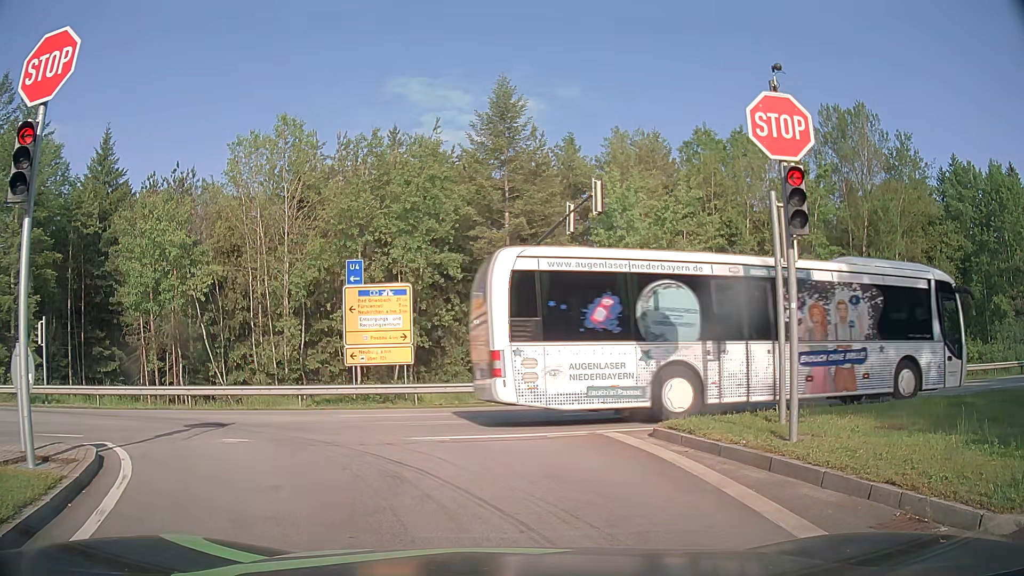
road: secondary_link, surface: asphalt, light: Day
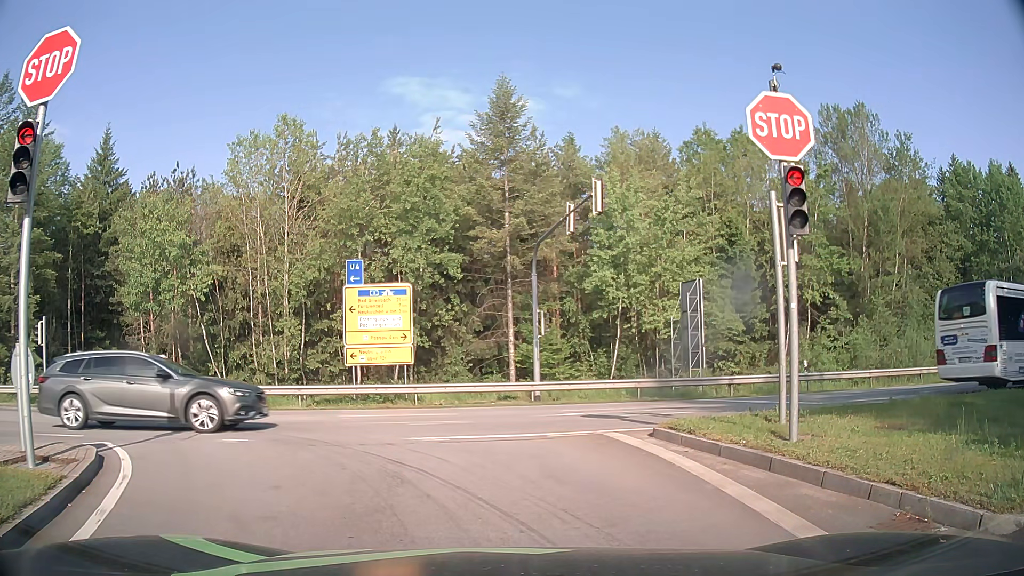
(0.0, 0.0) m; 0°
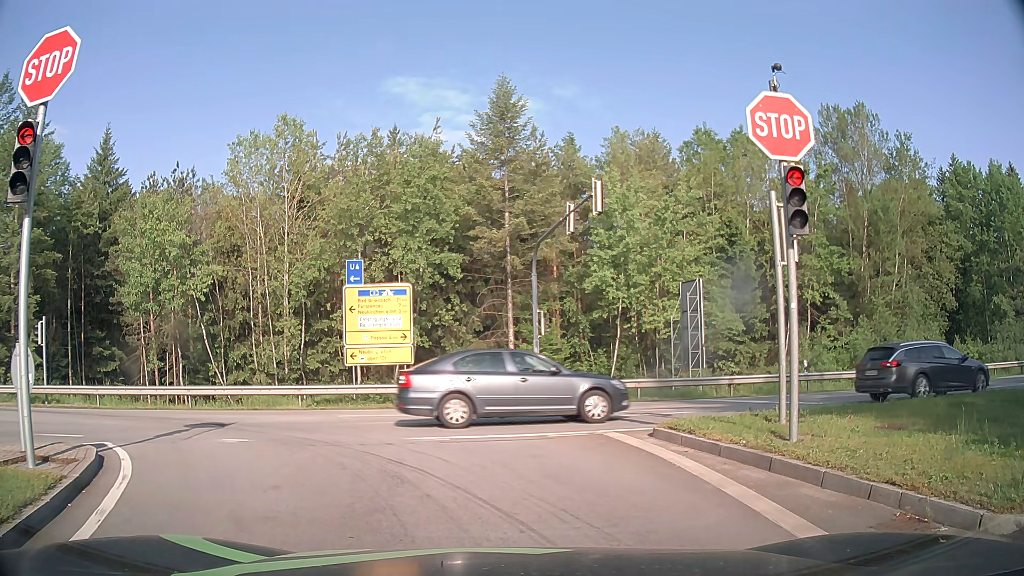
(0.0, 0.0) m; 0°
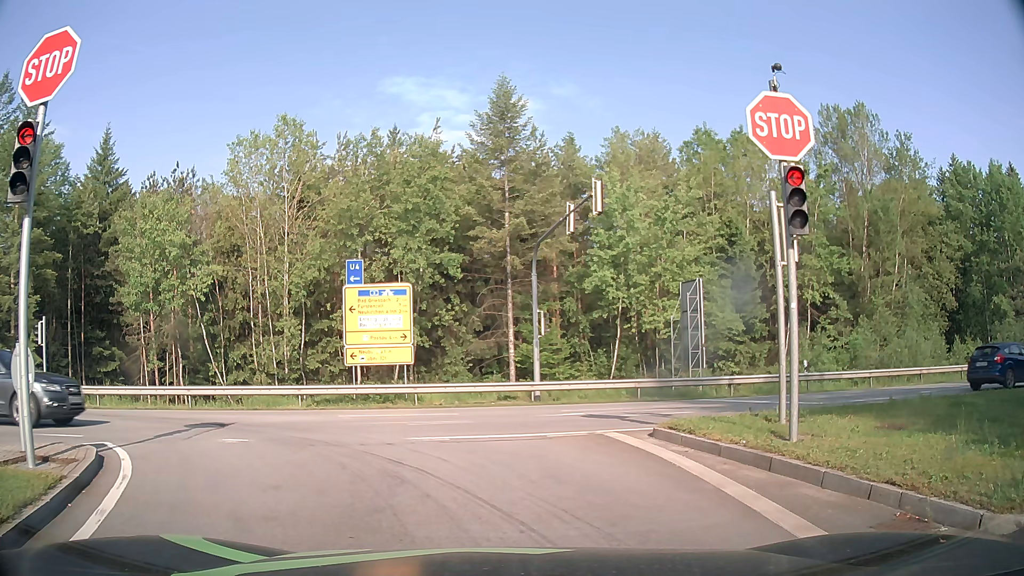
(0.0, 0.0) m; 0°
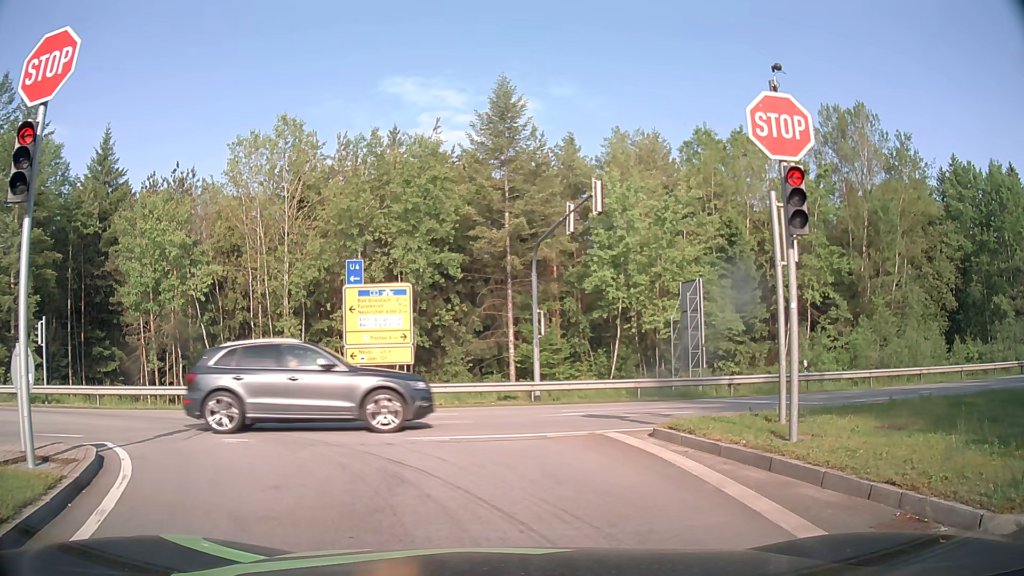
(0.0, 0.0) m; 0°
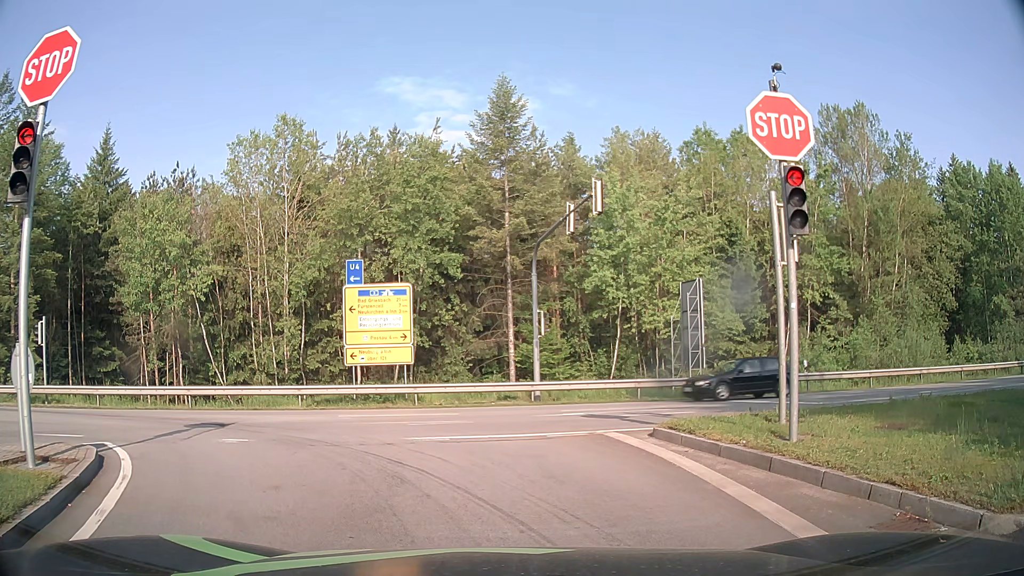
(0.0, 0.0) m; 0°
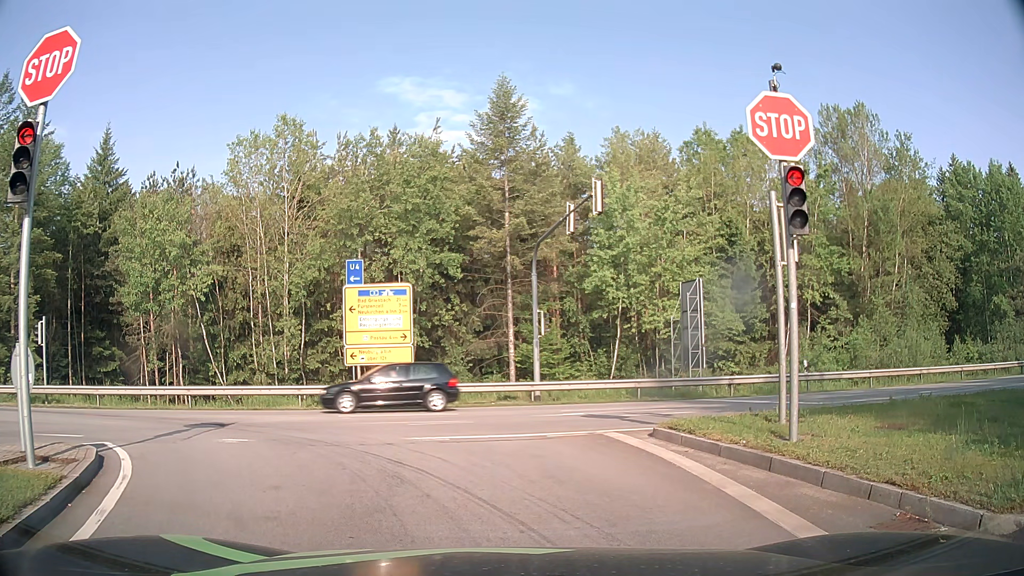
(0.0, 0.0) m; 0°
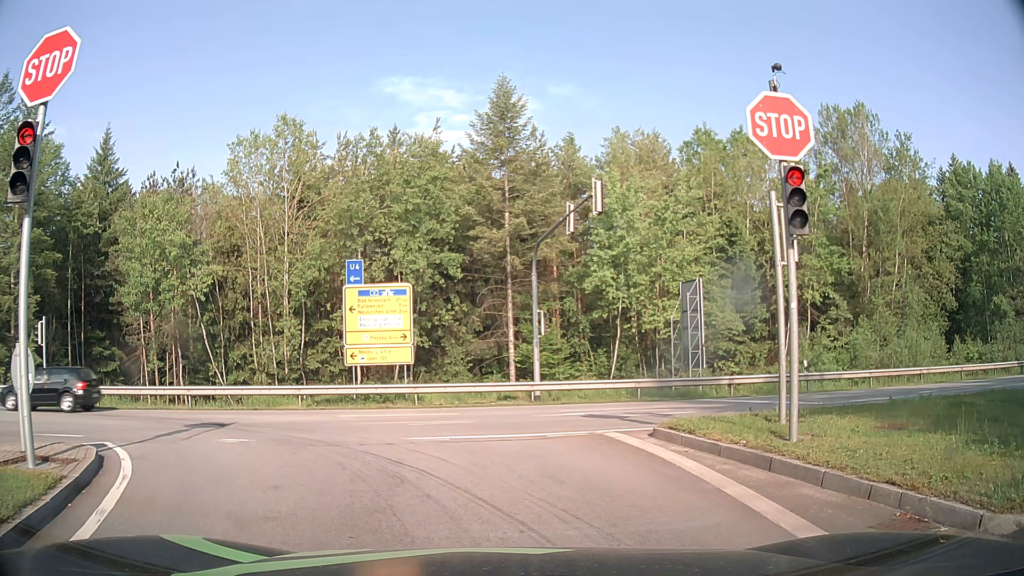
(0.0, 0.0) m; 0°
(-1, +10) (-7, +17) (-17, +20) (-27, +20) (-37, +19) (-47, +18) (-57, +18) (-67, +18) (-77, +18) (-87, +18) m
